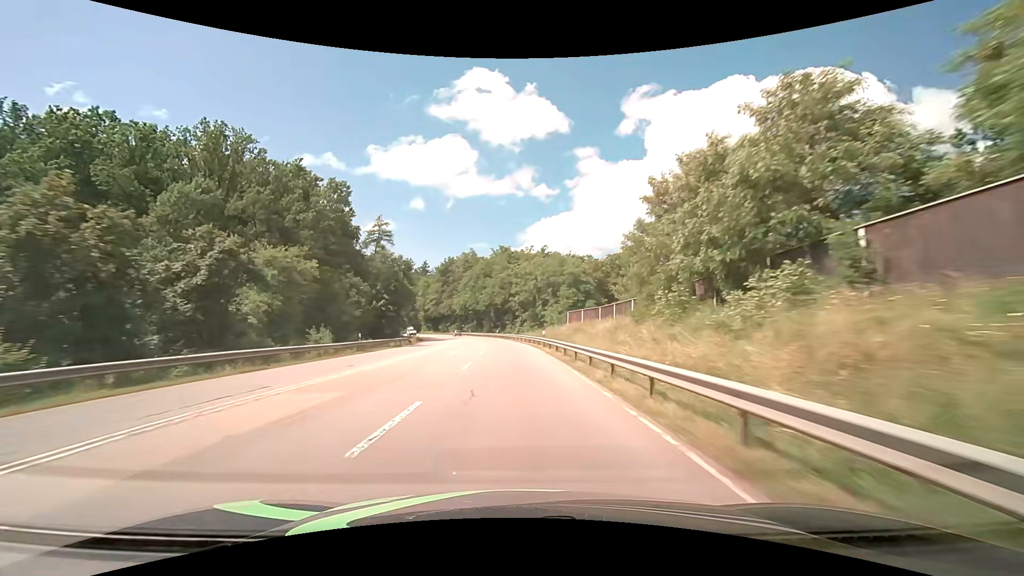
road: secondary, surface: asphalt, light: Day
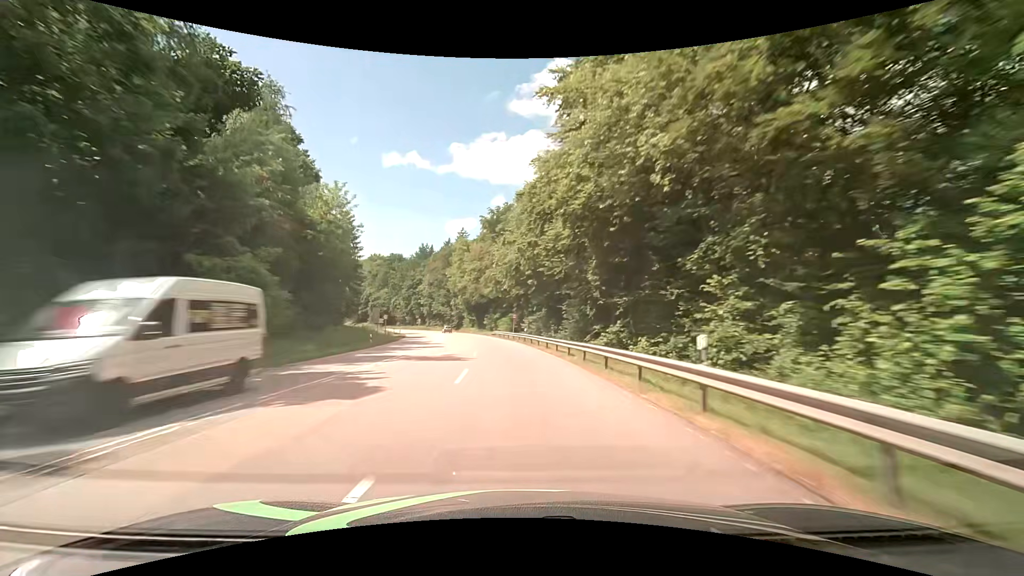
(-5.1, +77.6) m; -9°
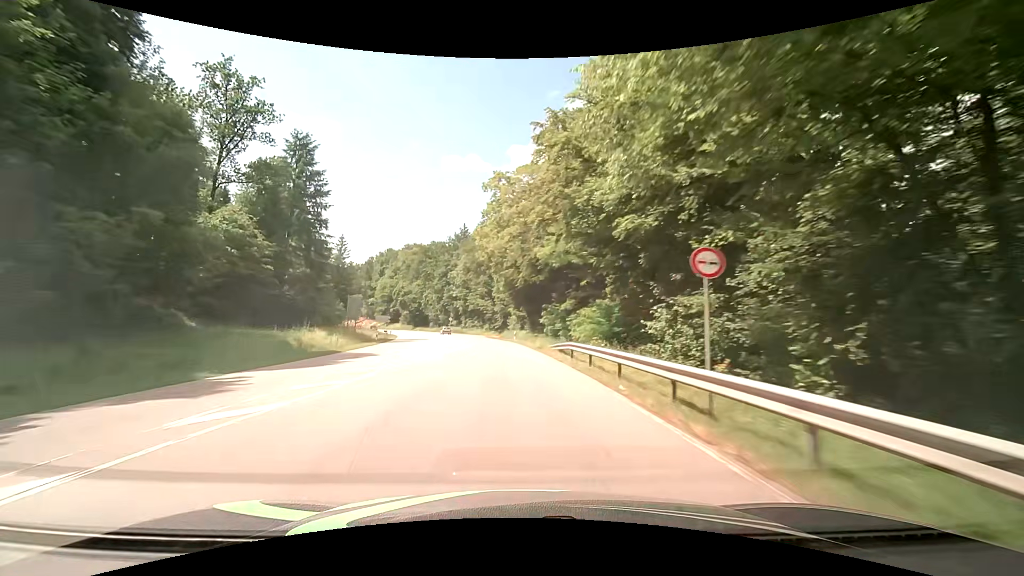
(-2.8, +47.1) m; -7°
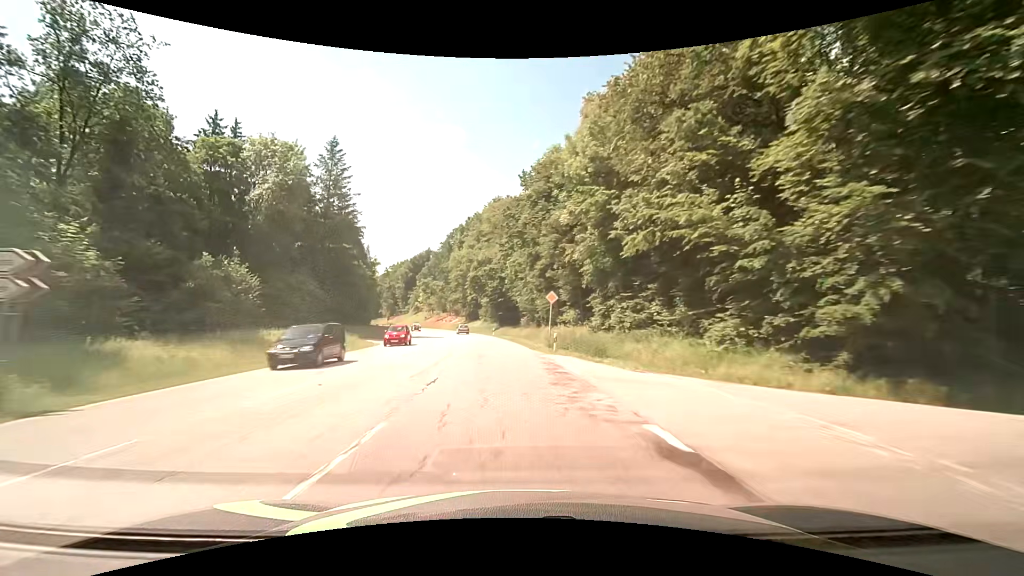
(-9.0, +78.1) m; -14°
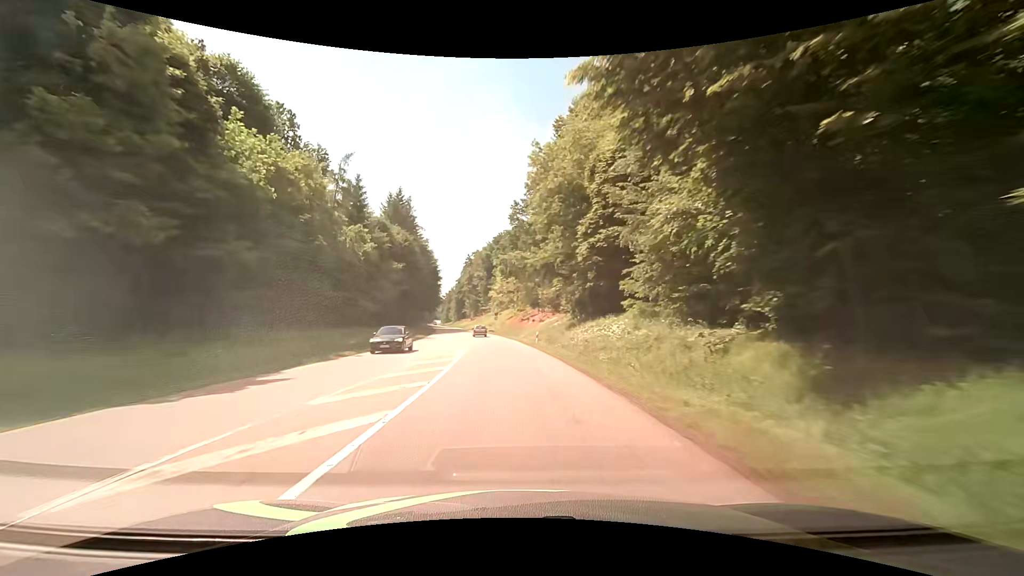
(-8.1, +73.5) m; -12°
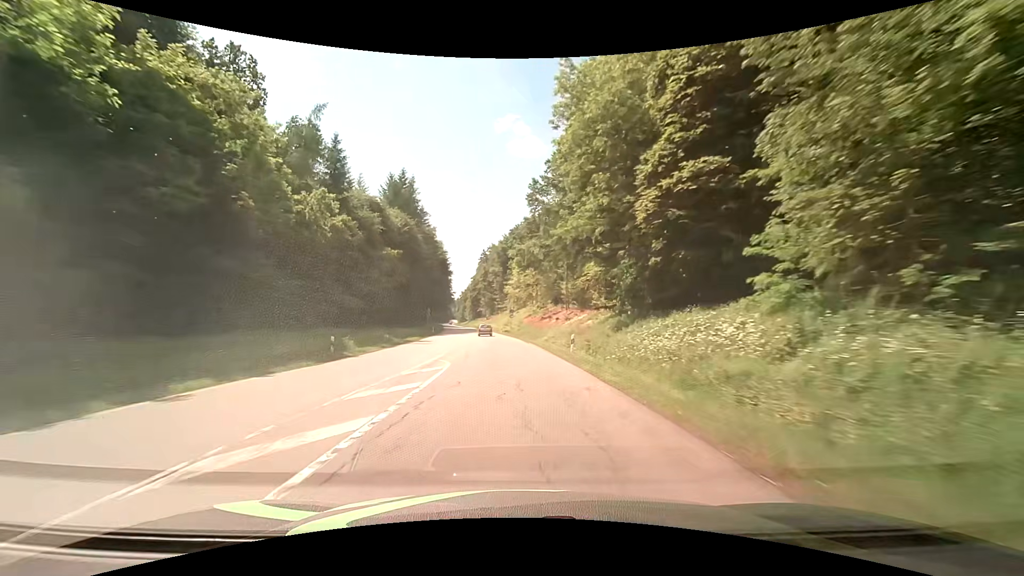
(-0.3, +14.1) m; -2°
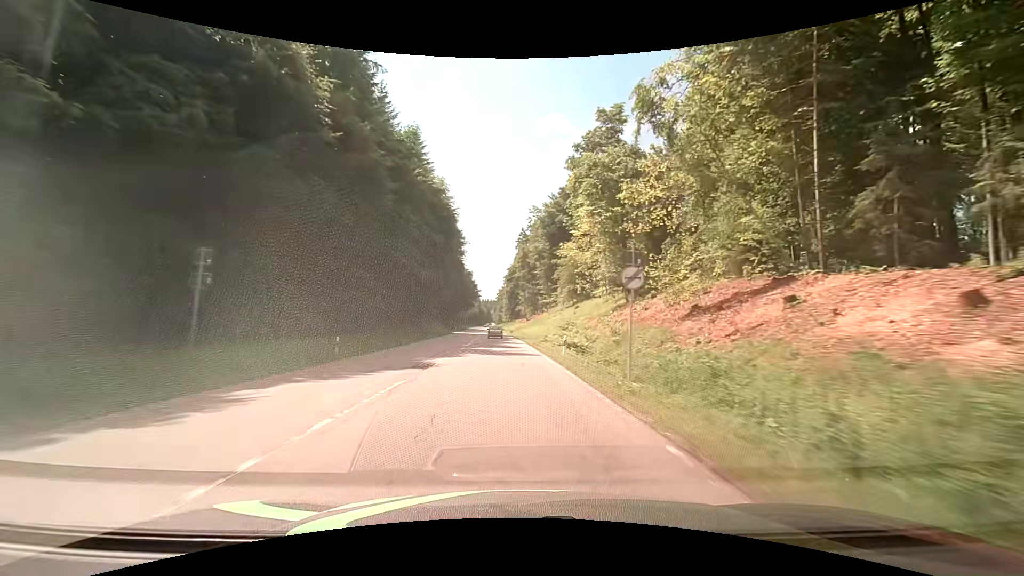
(-3.1, +54.8) m; -5°
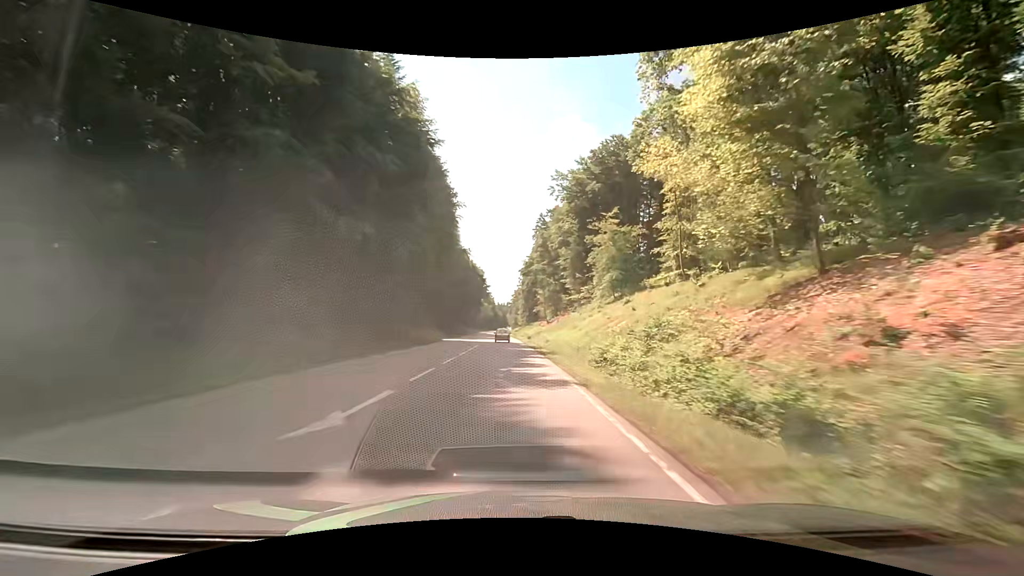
(-0.6, +26.7) m; -2°
